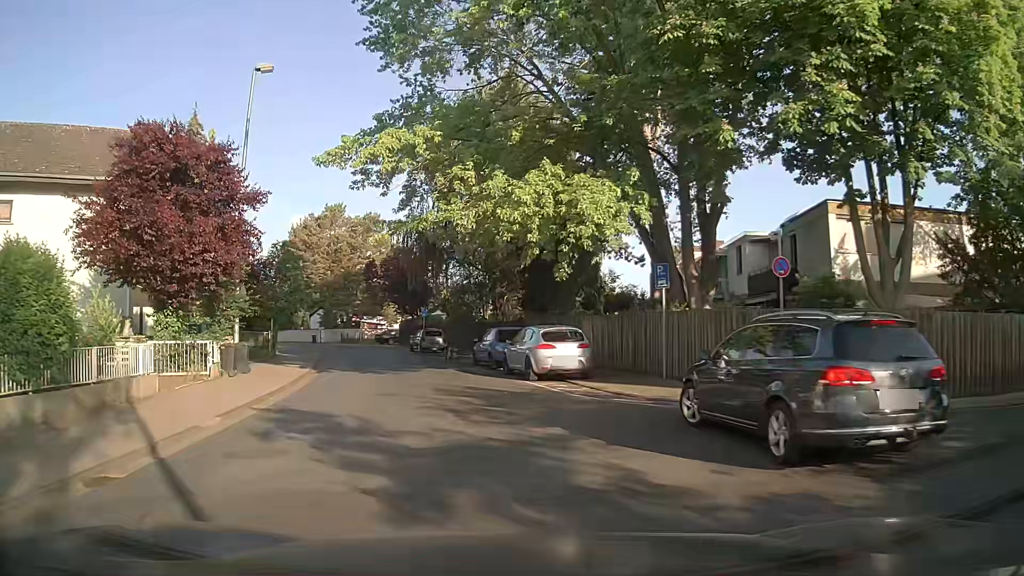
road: residential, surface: asphalt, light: Day
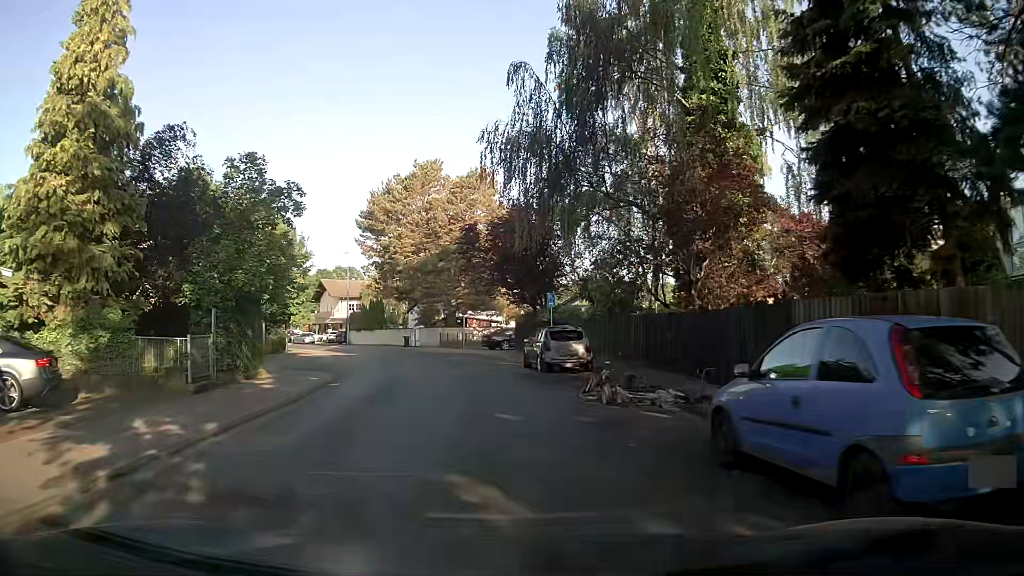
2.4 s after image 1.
(-1.7, +19.1) m; -11°
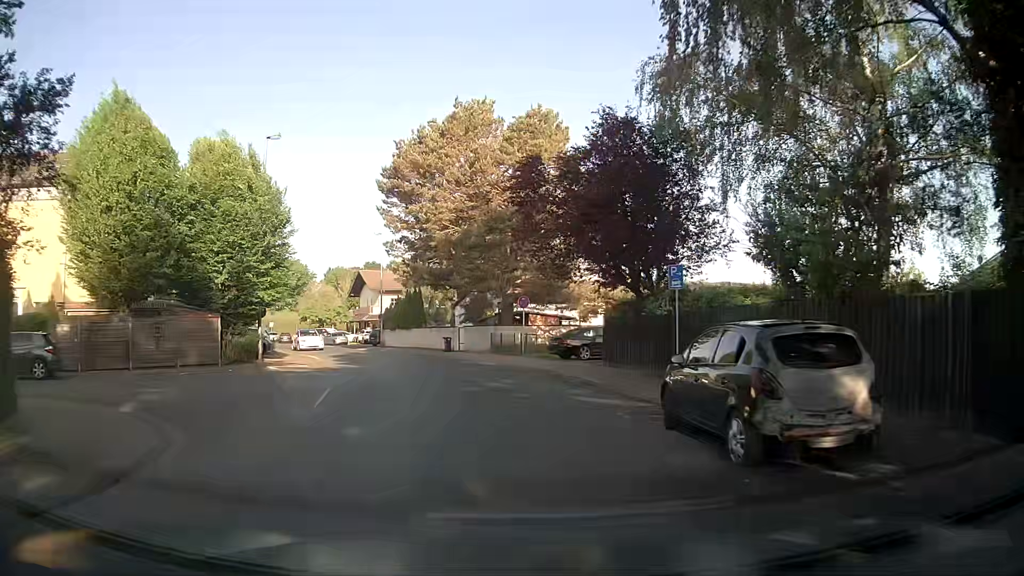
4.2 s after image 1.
(-0.5, +14.4) m; -5°
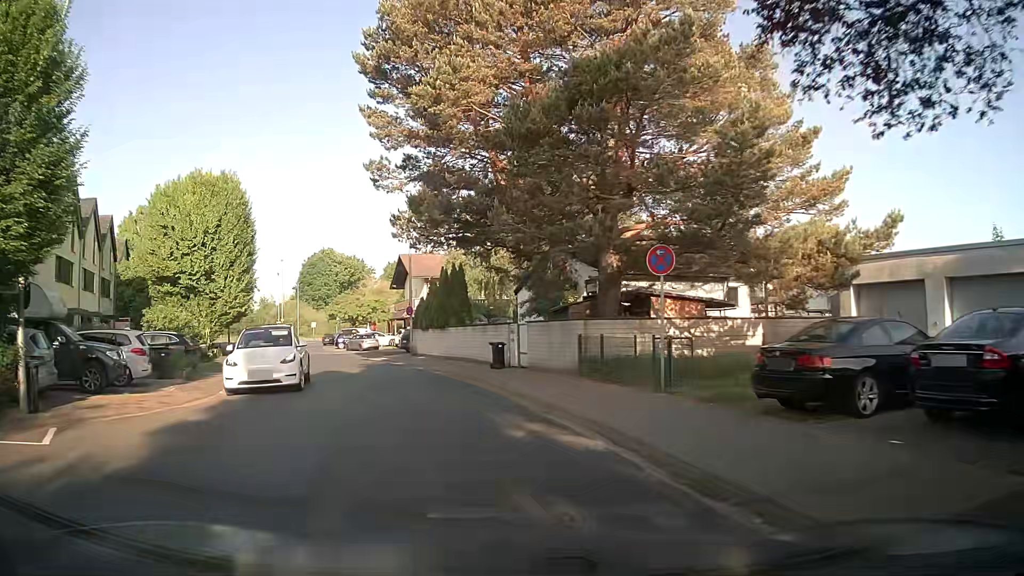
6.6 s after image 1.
(-0.8, +19.3) m; -5°
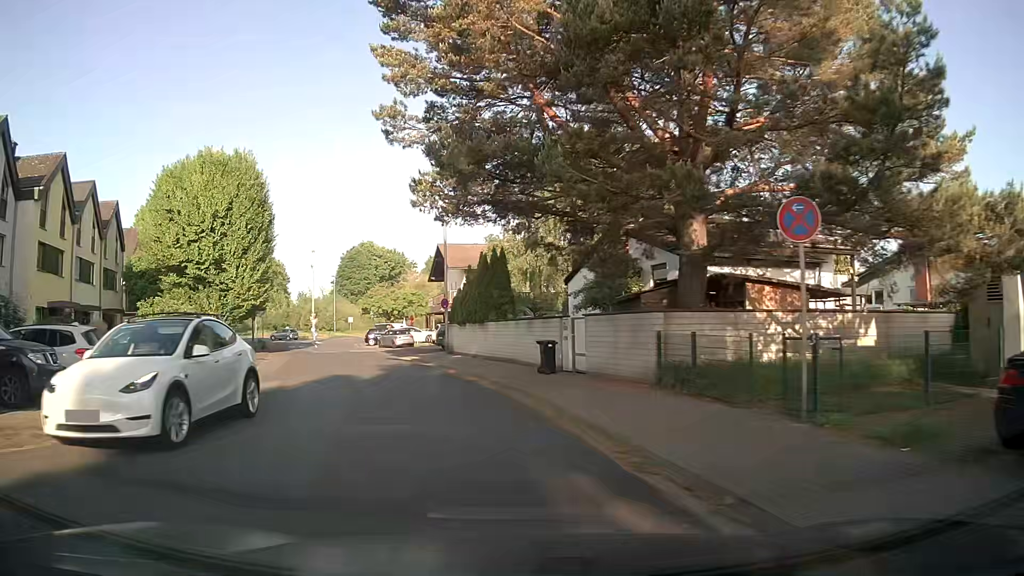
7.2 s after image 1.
(-0.2, +4.8) m; -4°
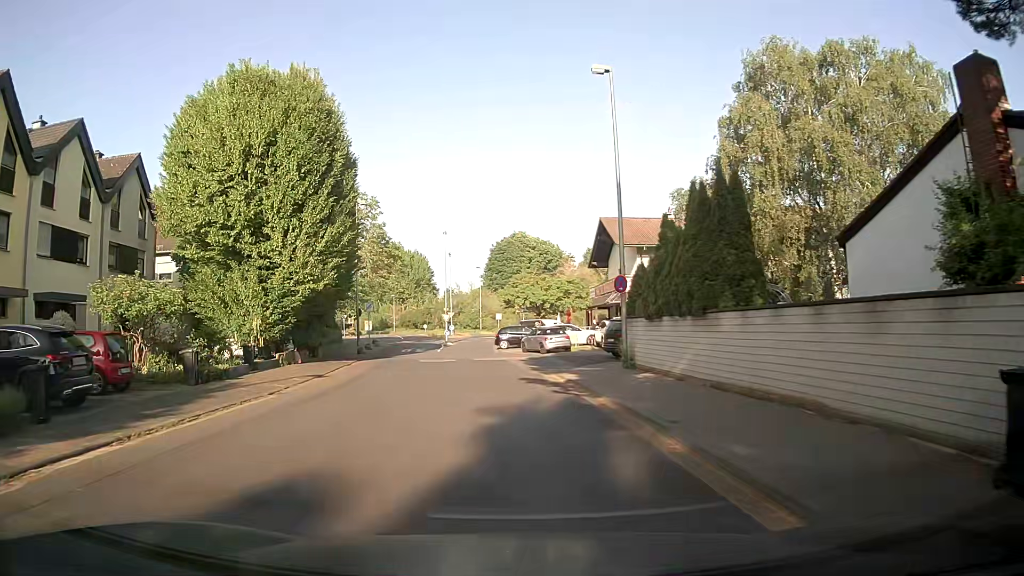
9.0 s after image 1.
(-1.8, +14.3) m; -14°
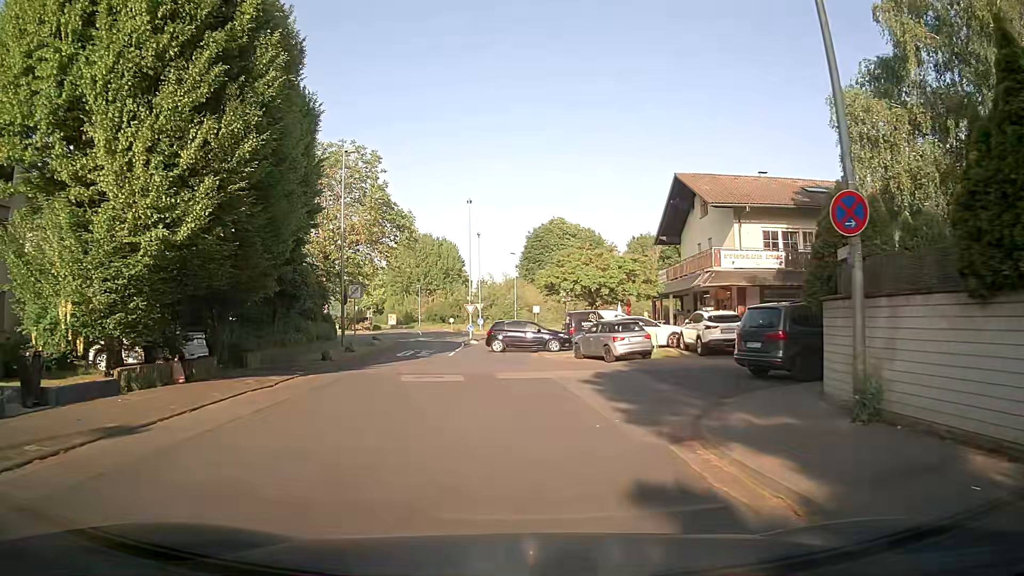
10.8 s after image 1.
(-0.5, +13.2) m; -3°
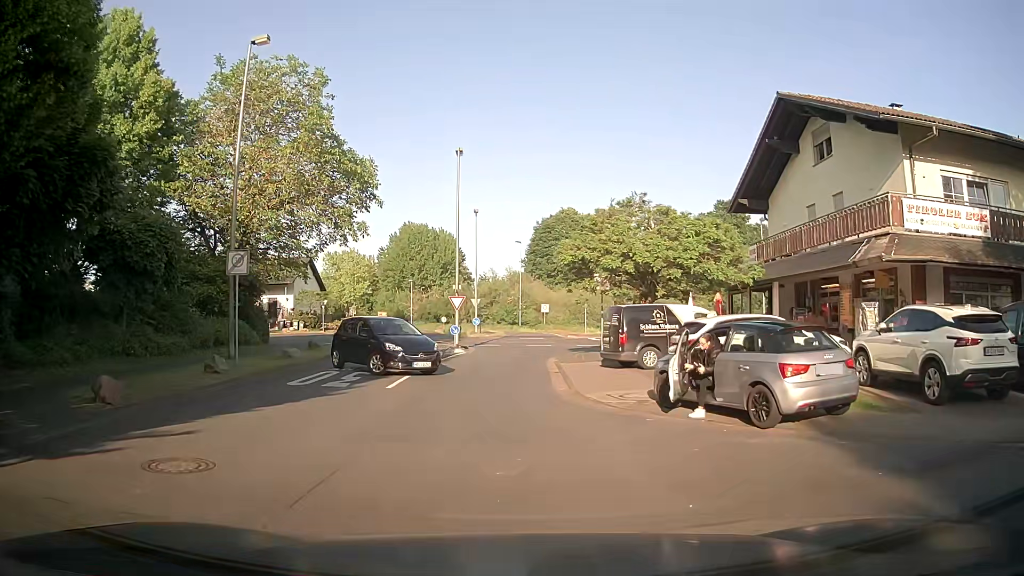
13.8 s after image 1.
(-0.1, +14.3) m; -2°
(0, +10) (0, +20) (+1, +30) (+5, +39) (+14, +44) (+24, +44) (+34, +43) (+44, +42) (+54, +42) (+64, +41) m
